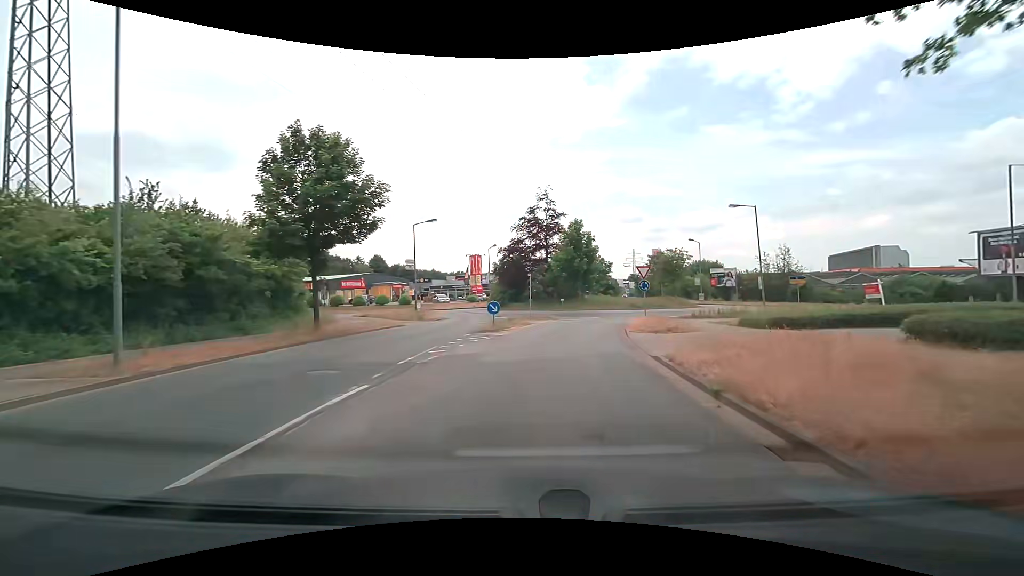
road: residential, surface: asphalt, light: Day
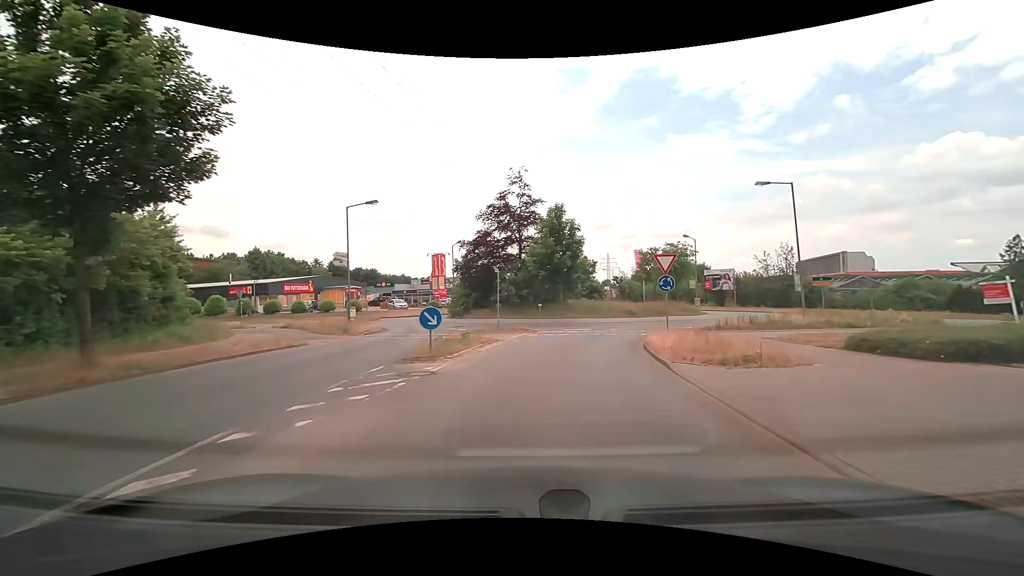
(+0.3, +9.2) m; +3°
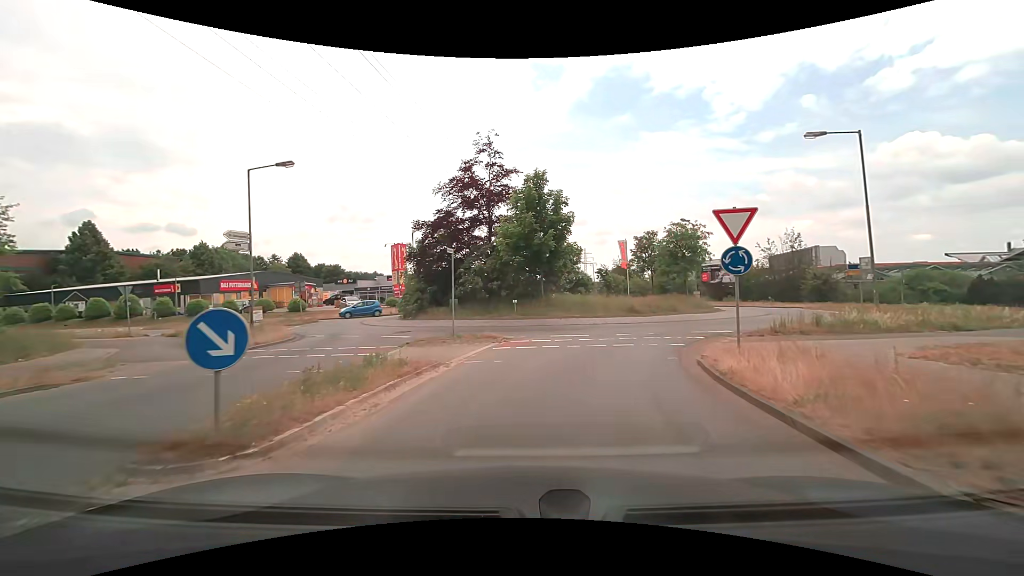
(+0.3, +8.0) m; +3°
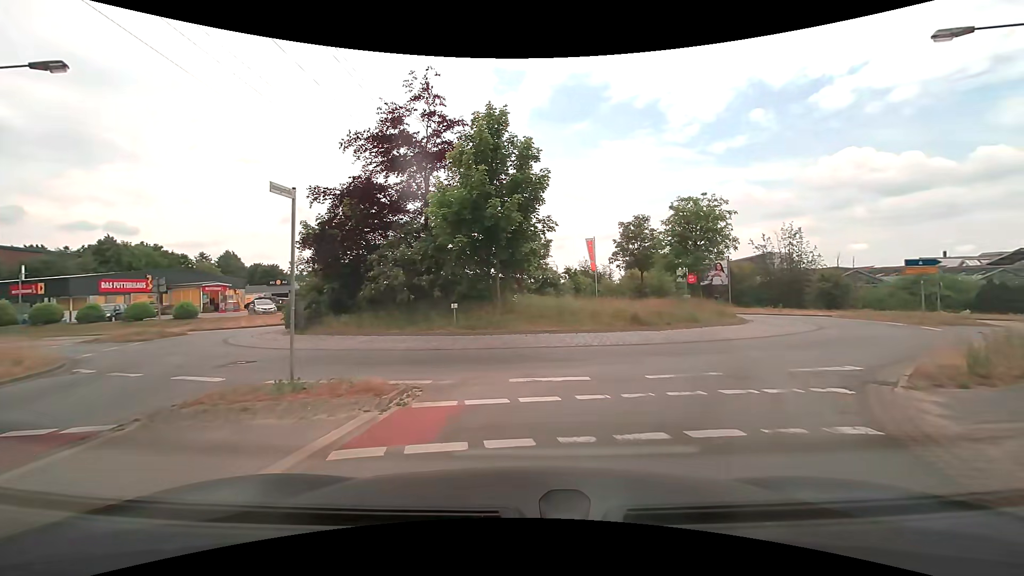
(+0.3, +9.2) m; +4°
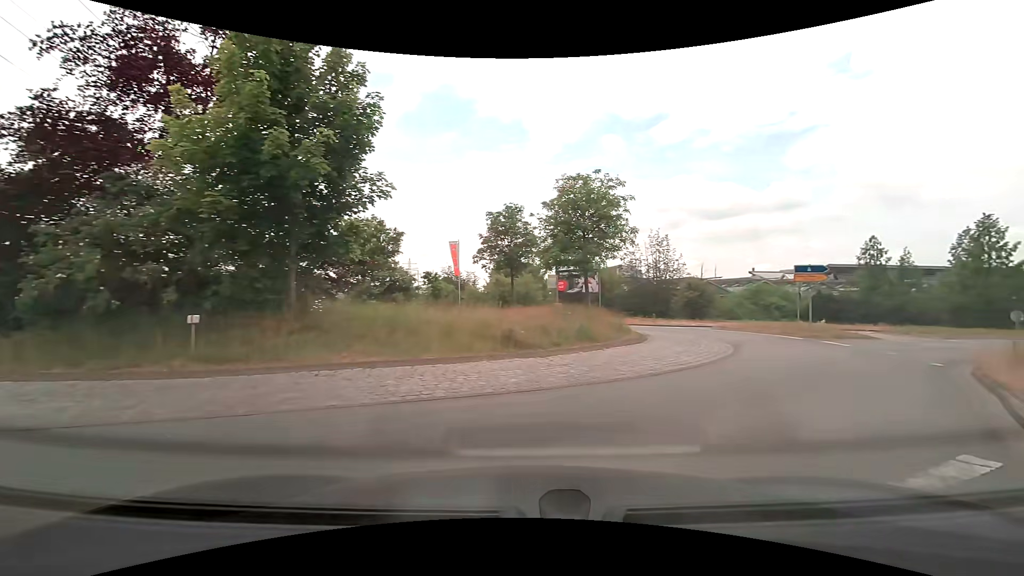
(+0.5, +6.3) m; +14°
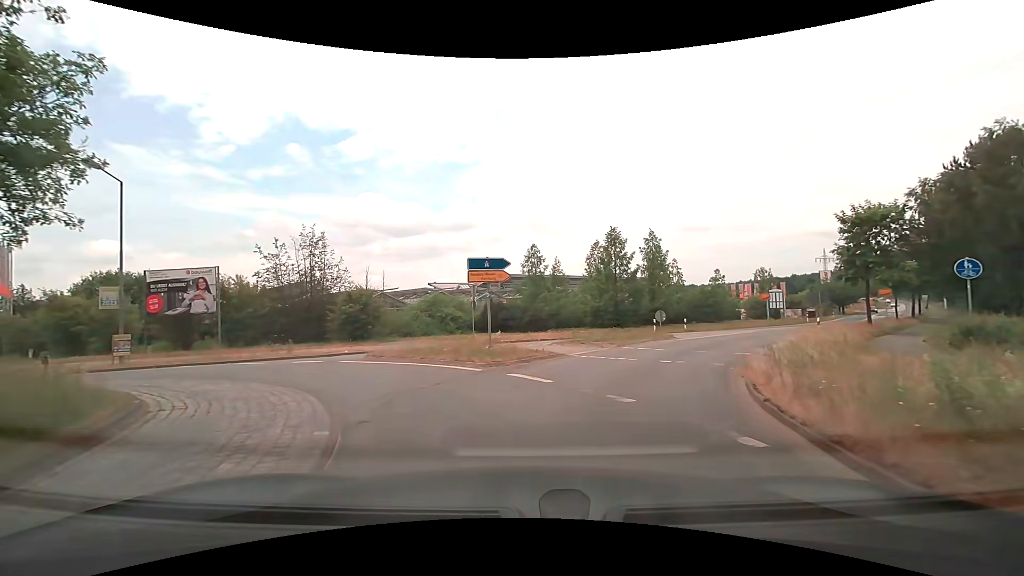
(+3.6, +9.4) m; +36°
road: tertiary
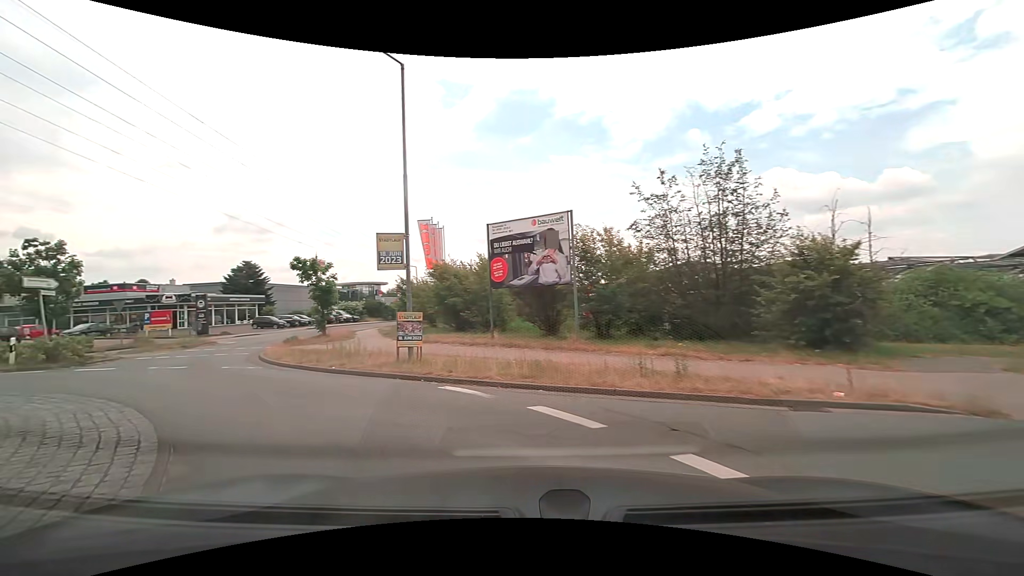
(-4.6, +13.8) m; -43°
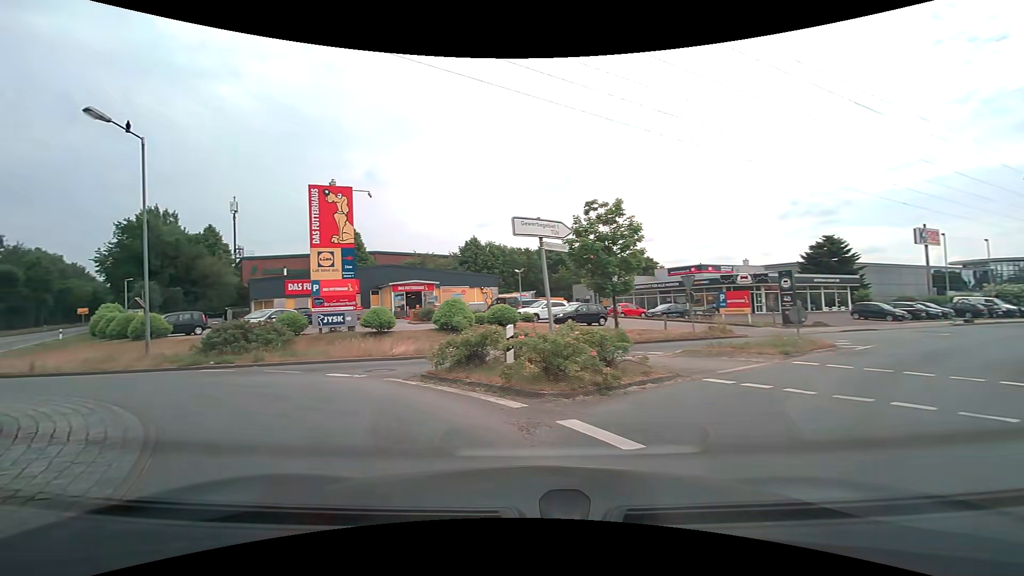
(-7.1, +12.2) m; -59°
(-3, +9) (-12, +14) (-22, +16) (-29, +22) (-36, +30) (-42, +38) (-49, +45) (-55, +53) (-61, +61) (-67, +69) m
